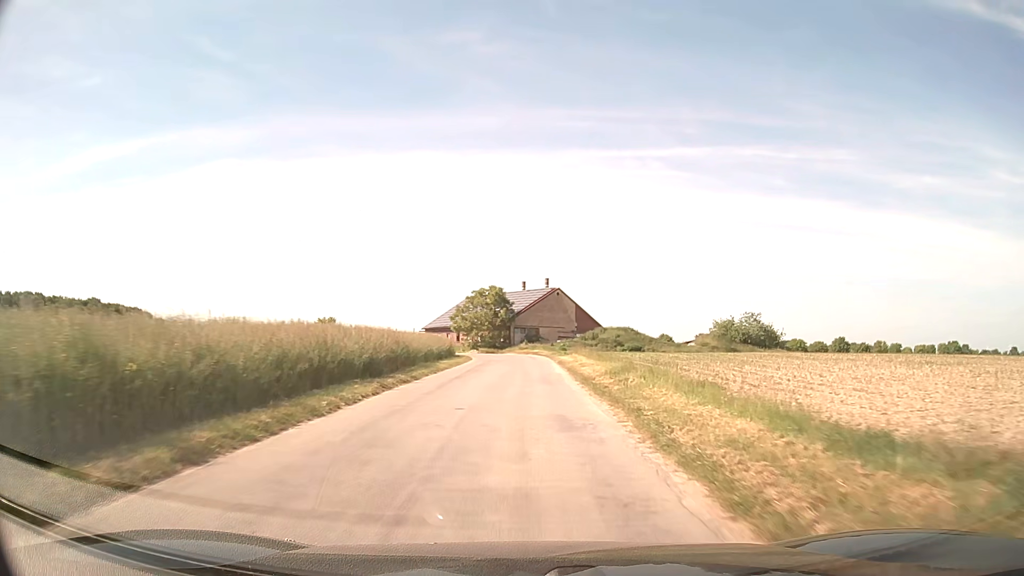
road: unclassified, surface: asphalt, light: Day
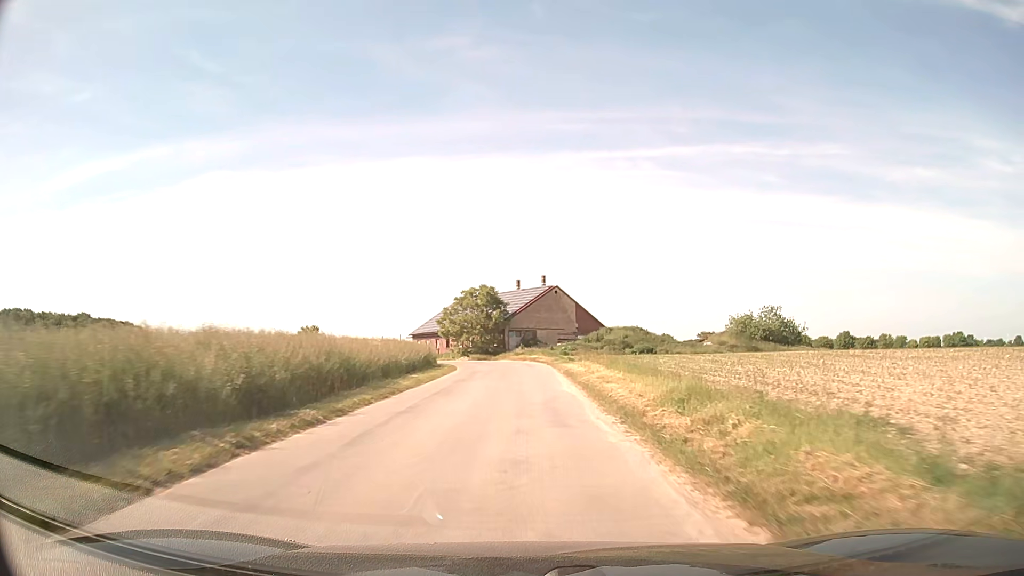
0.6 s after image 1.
(0.0, +8.6) m; +1°
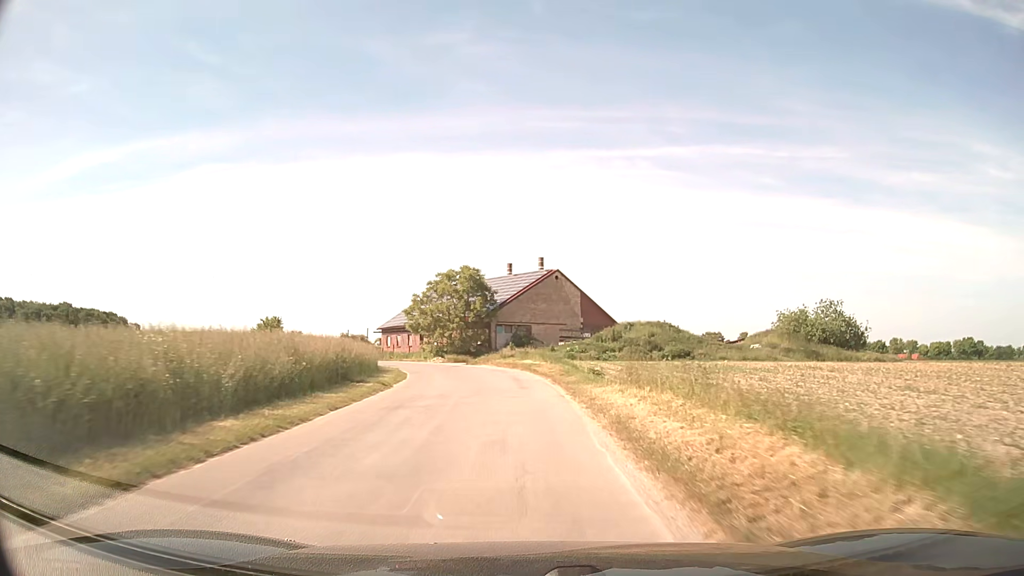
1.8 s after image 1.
(0.0, +17.0) m; 0°
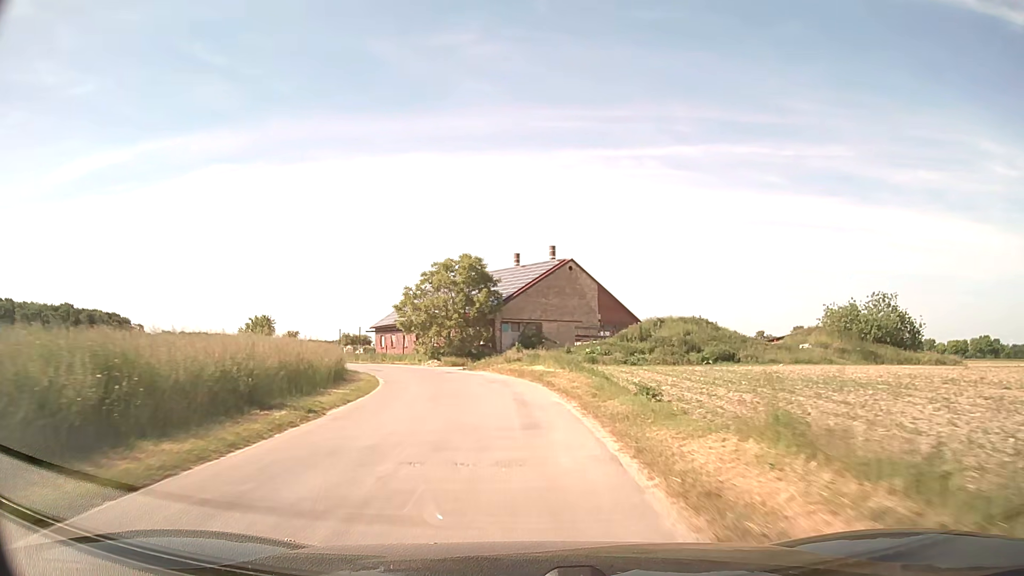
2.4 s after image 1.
(0.0, +8.4) m; 0°
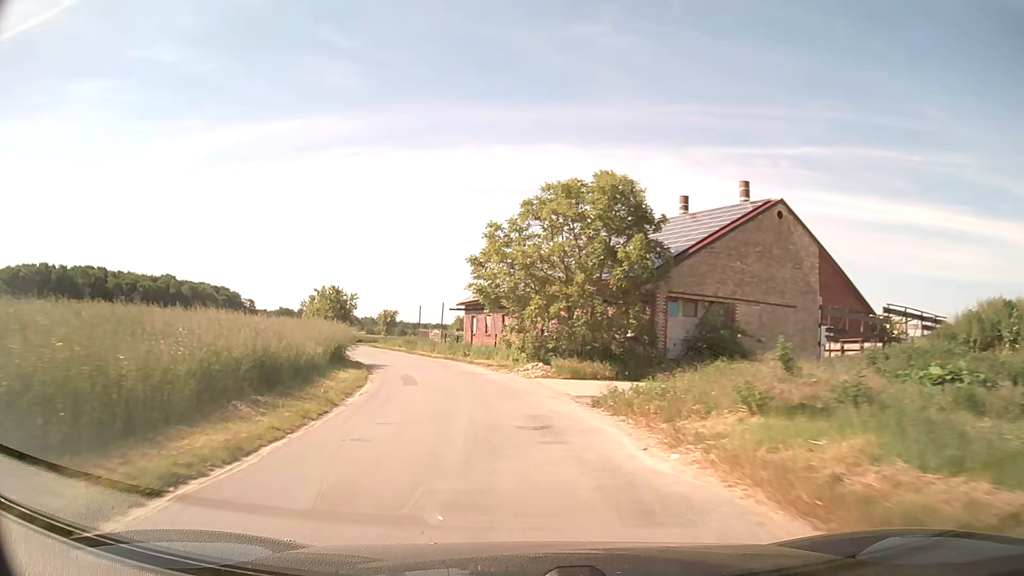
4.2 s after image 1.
(-2.0, +24.4) m; -11°
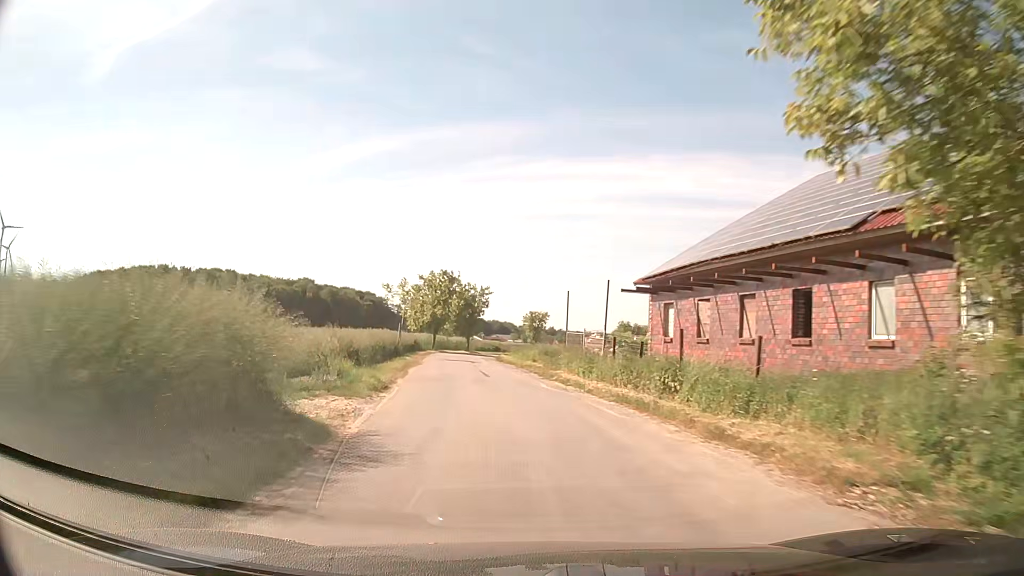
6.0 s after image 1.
(-2.8, +23.8) m; -14°
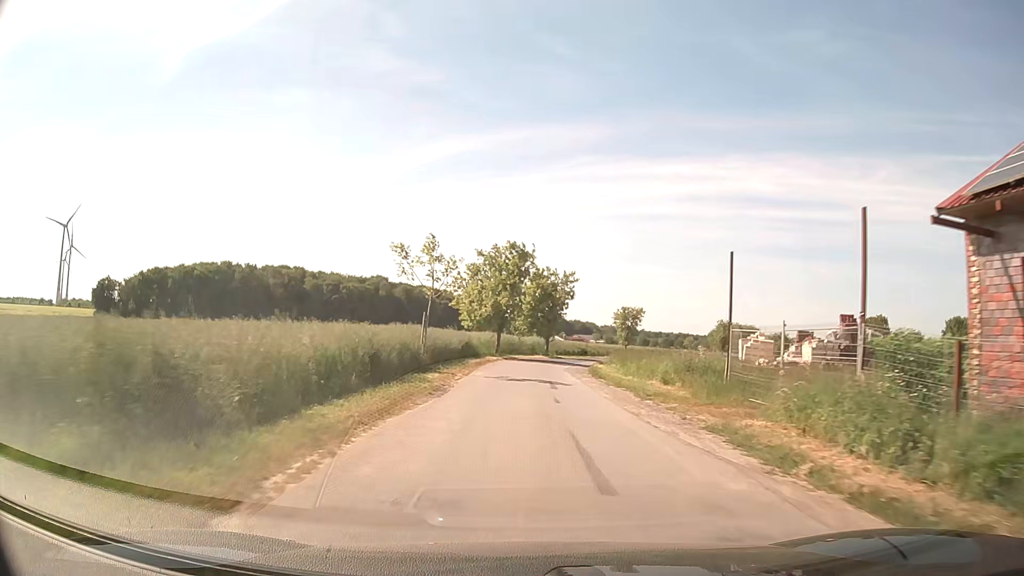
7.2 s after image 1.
(-1.0, +16.3) m; -7°
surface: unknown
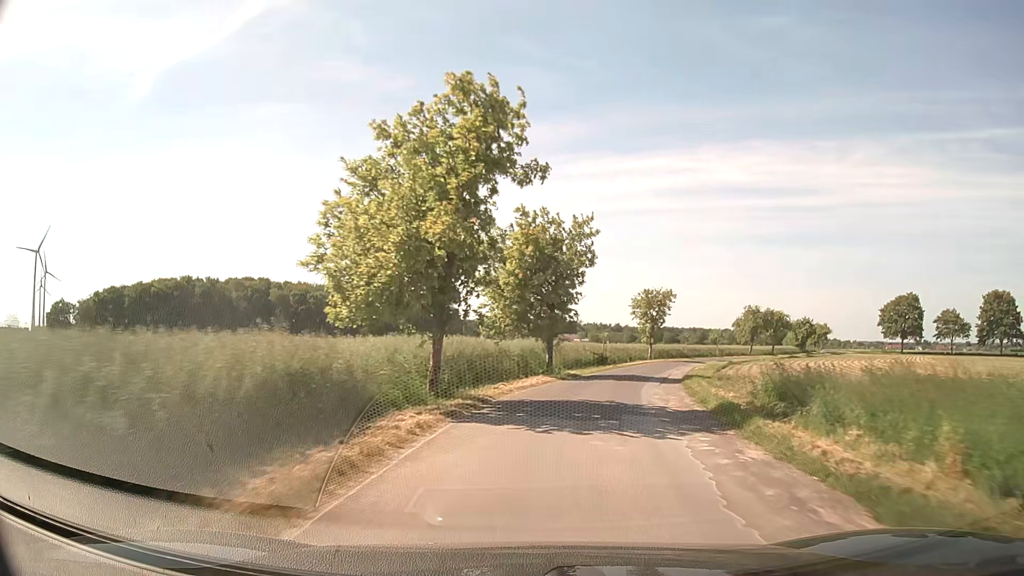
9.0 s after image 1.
(-0.3, +24.9) m; +1°
(0, +10) (+2, +20) (+4, +30) (+7, +39) (+10, +49) (+14, +58) (+18, +67) (+23, +76) (+28, +84) (+33, +93) m
